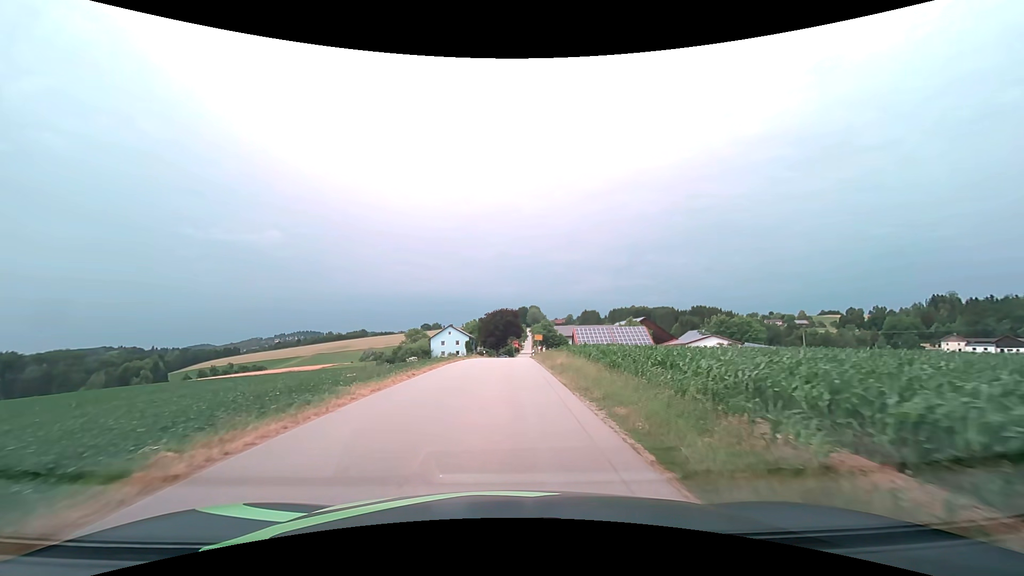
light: Day
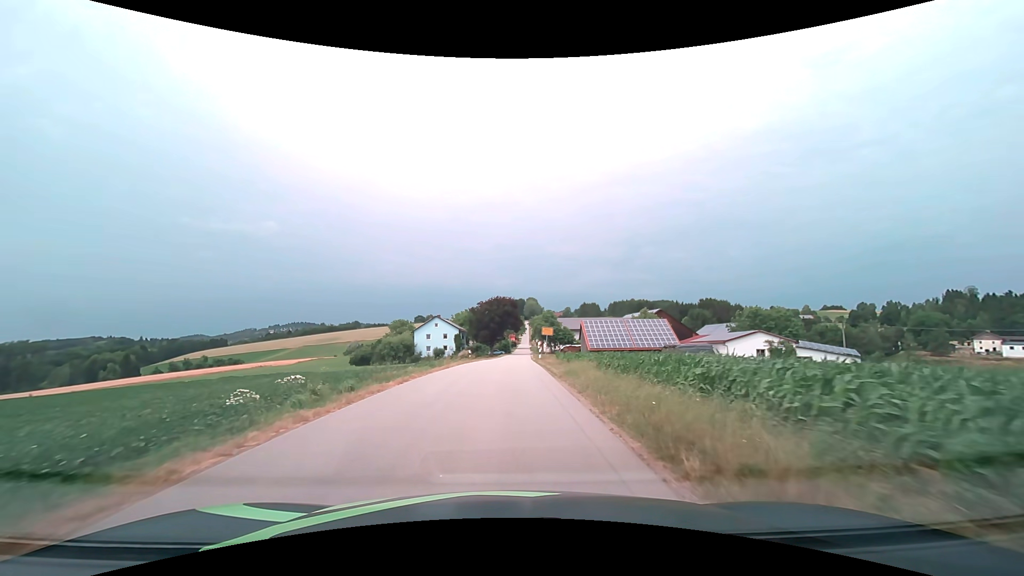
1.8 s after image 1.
(0.0, +19.0) m; 0°
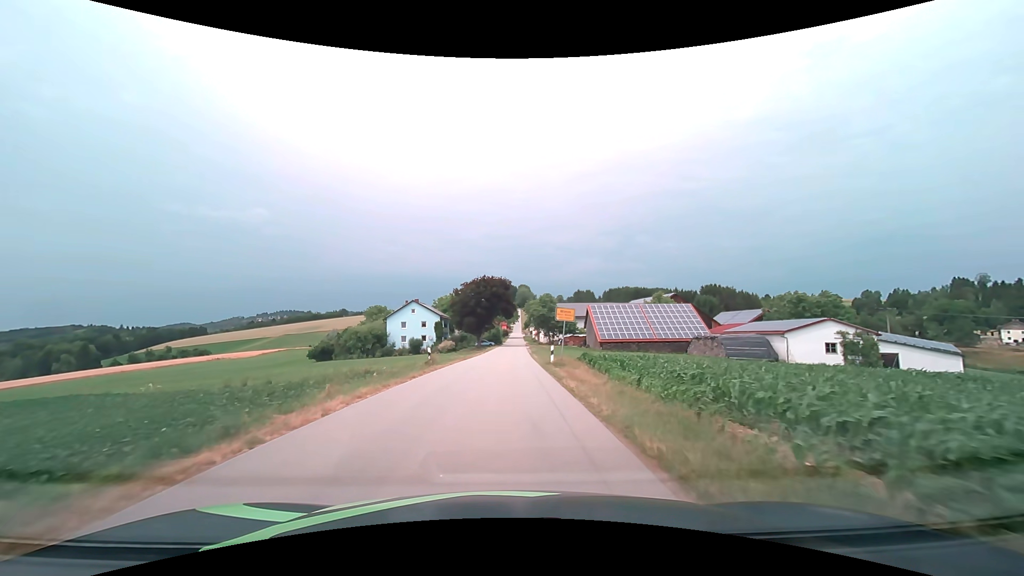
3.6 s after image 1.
(+0.2, +18.7) m; +1°
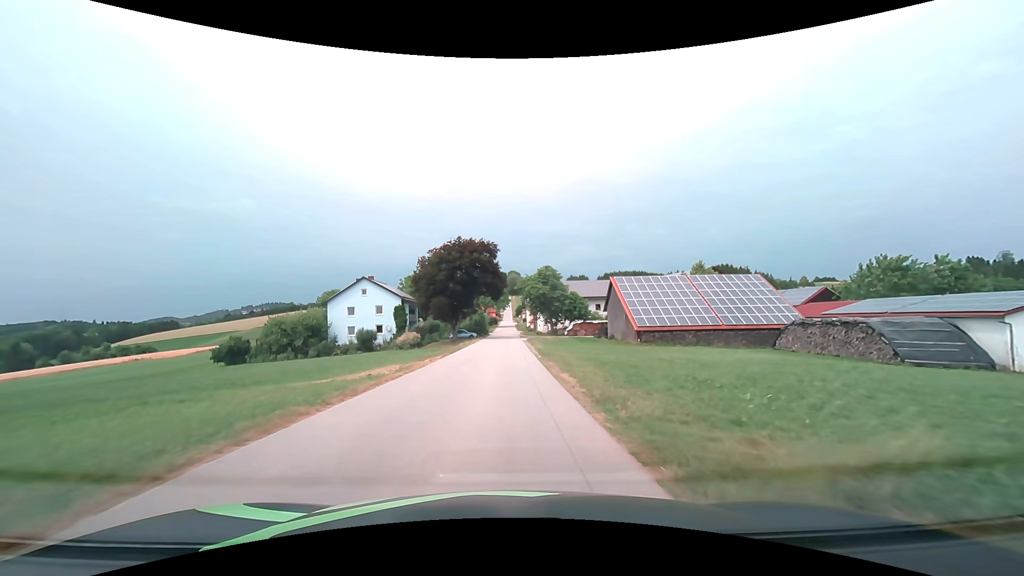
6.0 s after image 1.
(+0.4, +27.1) m; +1°
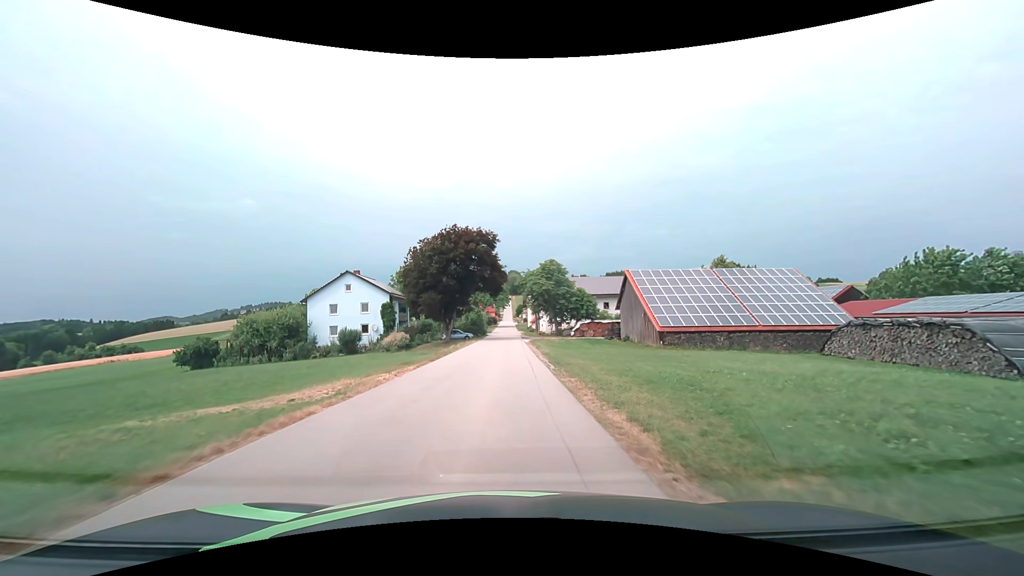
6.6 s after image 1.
(0.0, +7.2) m; 0°
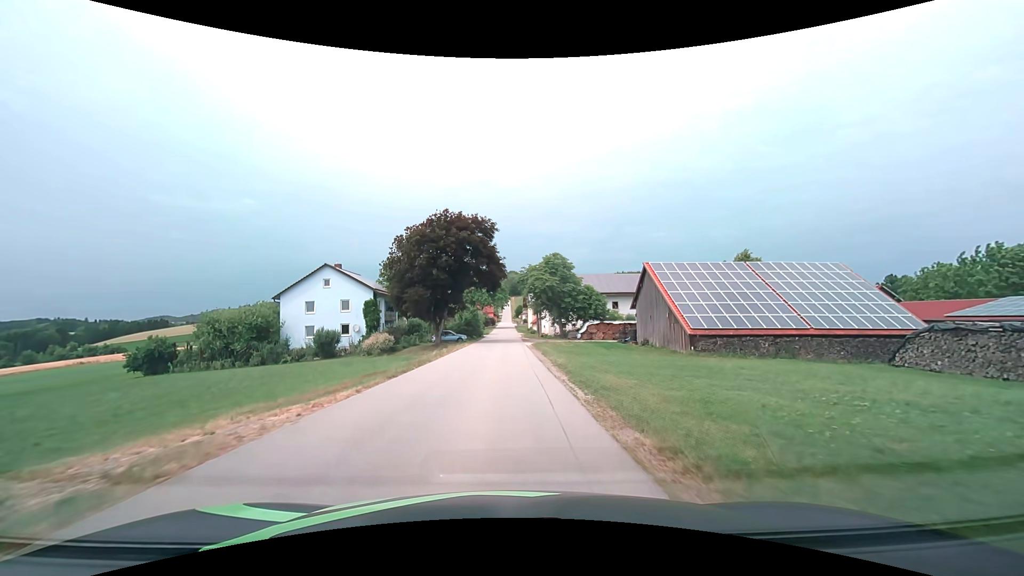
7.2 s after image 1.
(0.0, +7.3) m; 0°
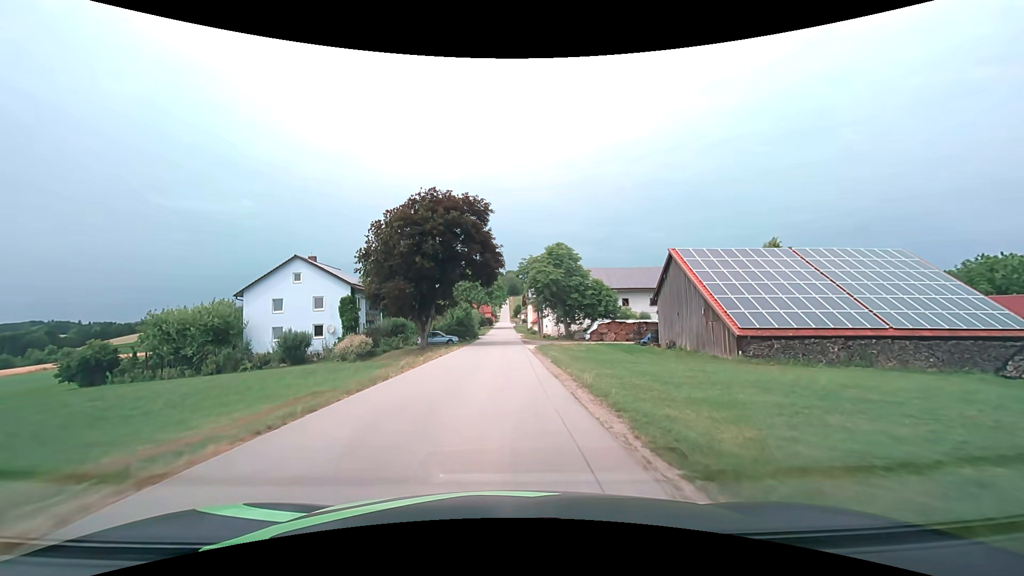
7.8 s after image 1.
(0.0, +7.4) m; 0°
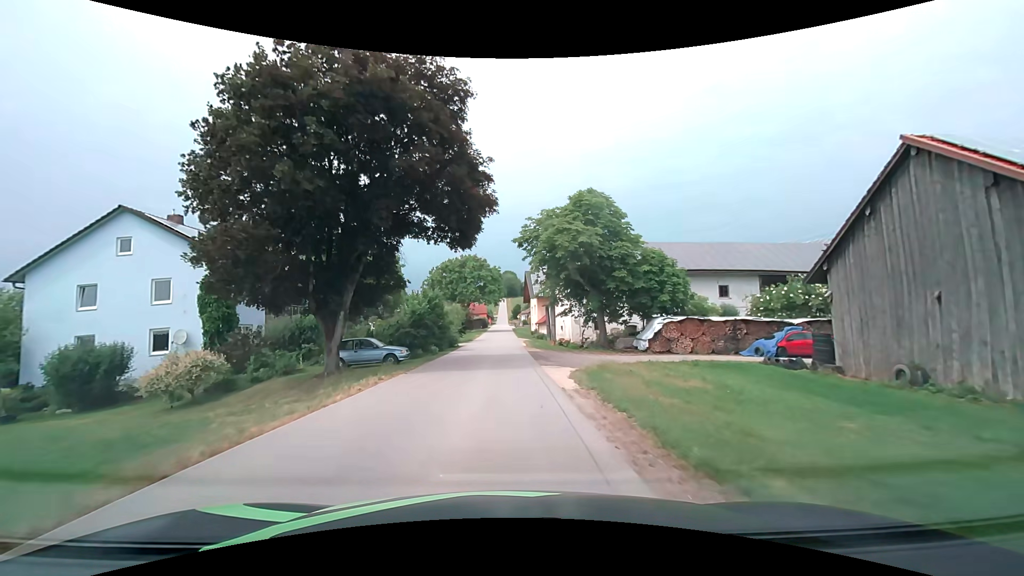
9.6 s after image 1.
(+0.1, +21.8) m; 0°
(0, +10) (0, +20) (0, +30) (0, +40) (0, +50) (0, +60) (0, +70) (0, +80) (0, +90) (0, +100) m
